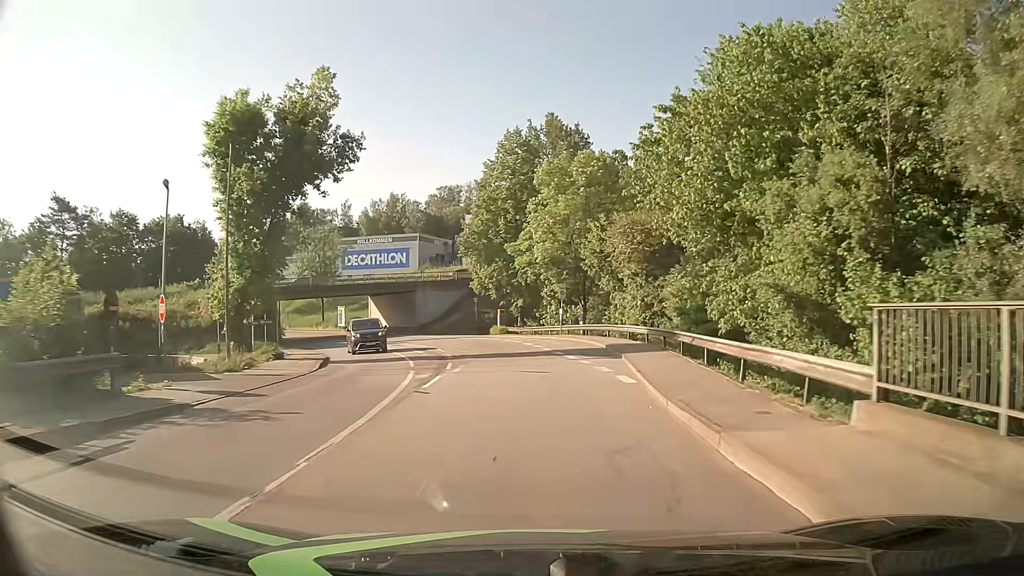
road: tertiary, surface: asphalt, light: Day
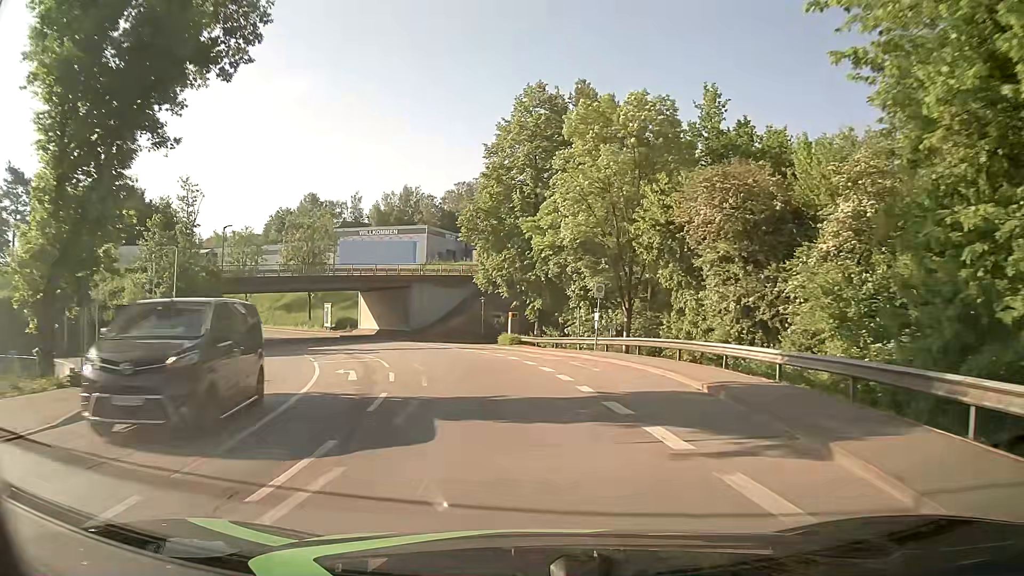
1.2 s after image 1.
(-0.2, +14.7) m; -2°
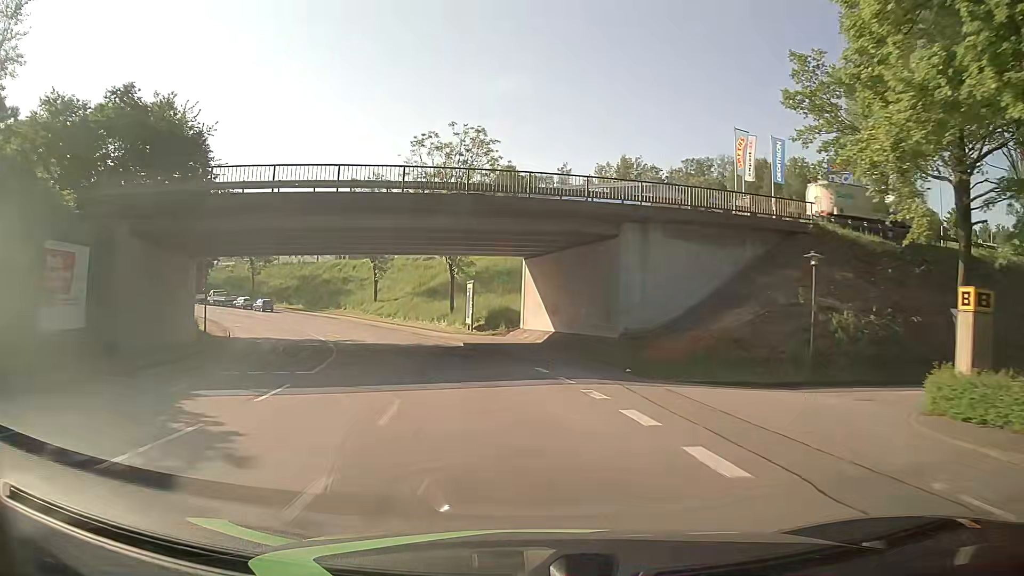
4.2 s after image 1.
(-5.4, +36.9) m; -18°
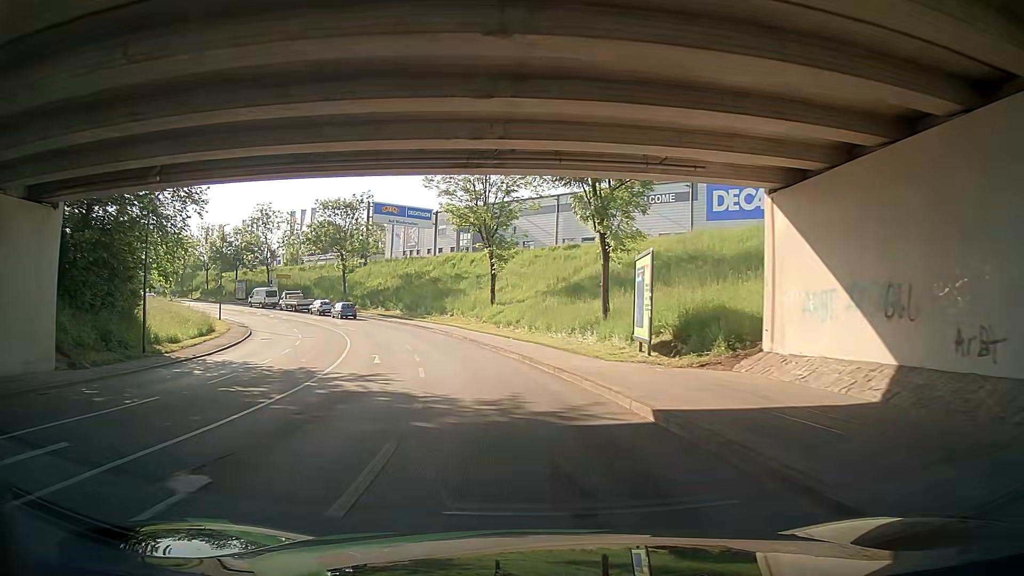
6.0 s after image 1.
(-2.6, +22.5) m; -13°
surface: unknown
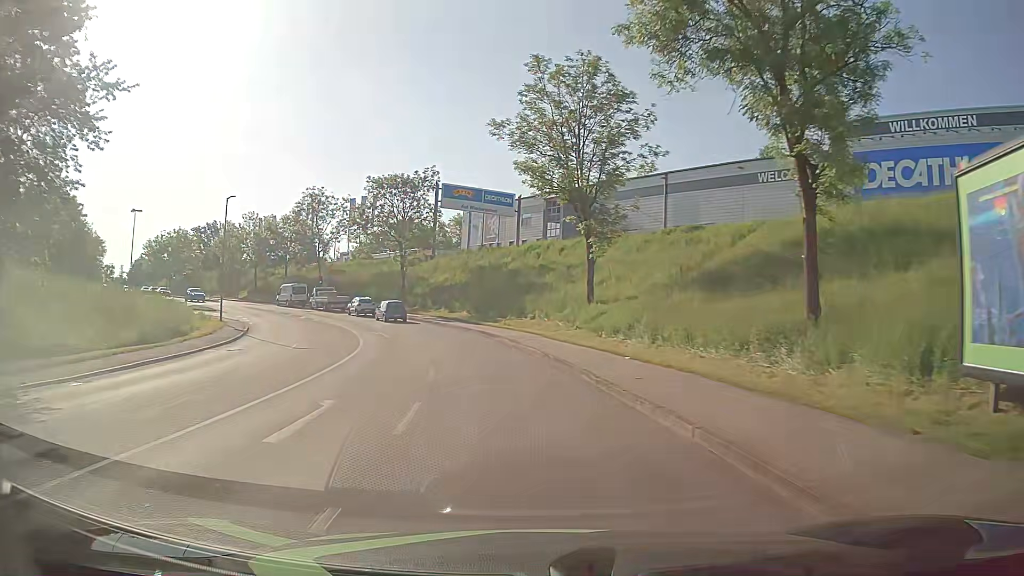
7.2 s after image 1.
(-0.8, +15.0) m; -6°
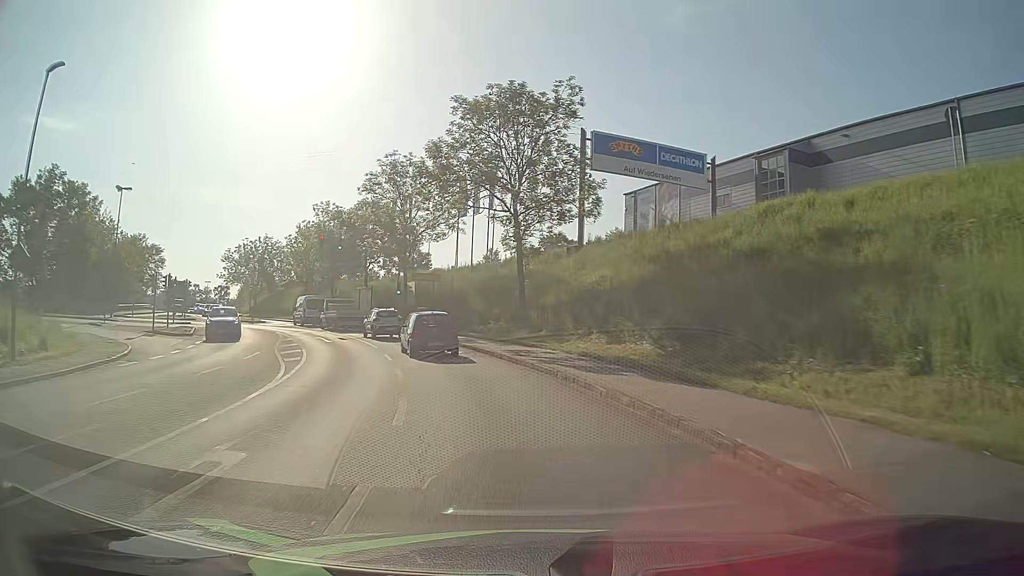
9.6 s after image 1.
(-3.5, +29.4) m; -14°
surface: asphalt
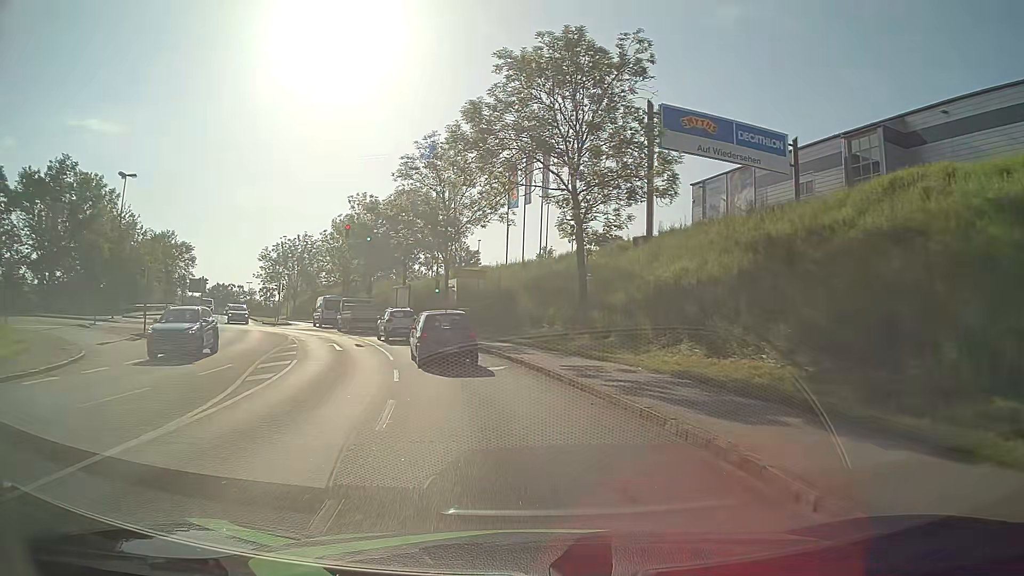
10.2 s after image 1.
(-0.3, +6.6) m; -5°
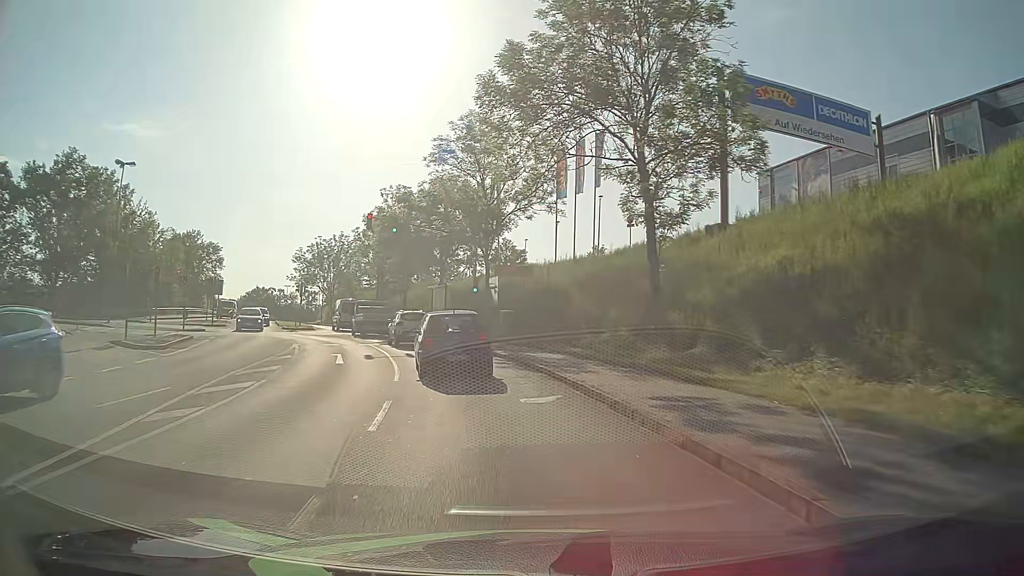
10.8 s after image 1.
(-0.2, +5.9) m; -4°
